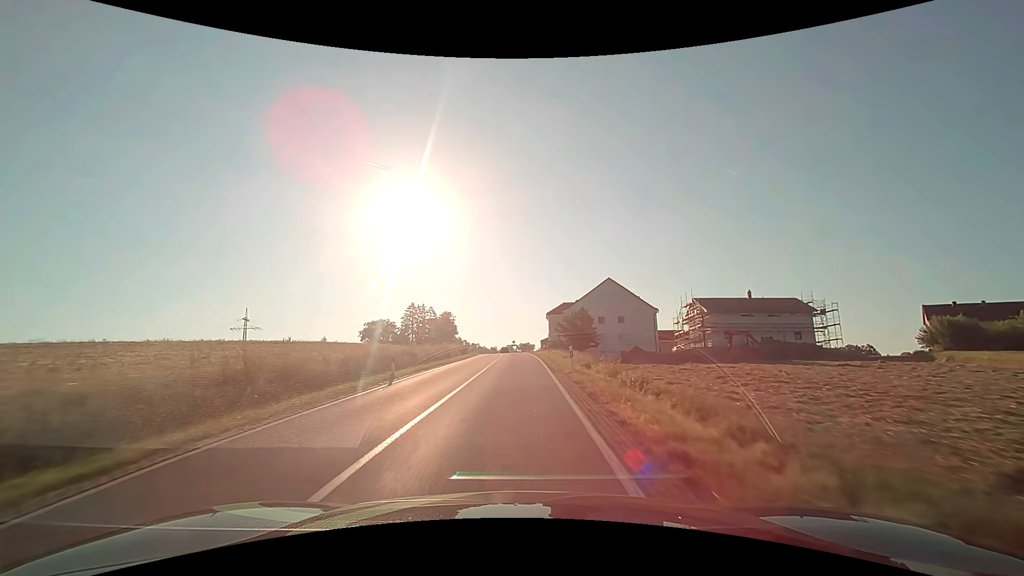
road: secondary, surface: asphalt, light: Day
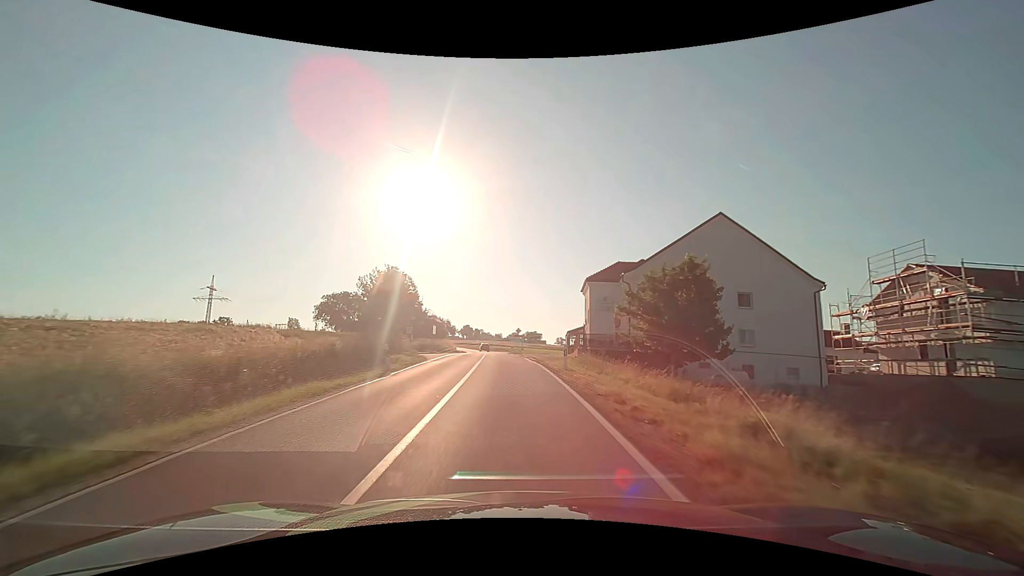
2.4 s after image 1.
(-0.2, +43.0) m; -1°
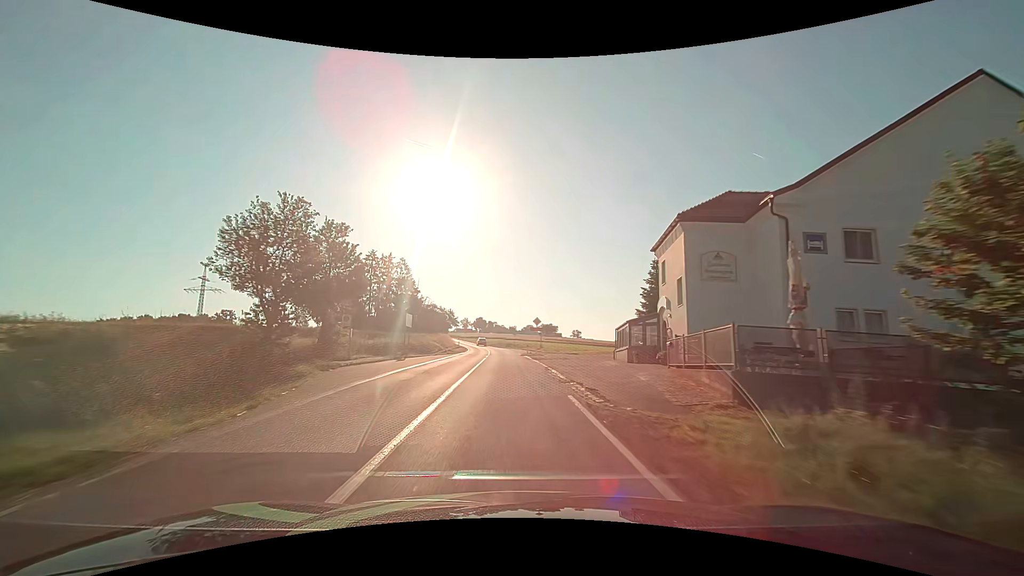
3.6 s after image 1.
(-0.3, +21.7) m; -2°
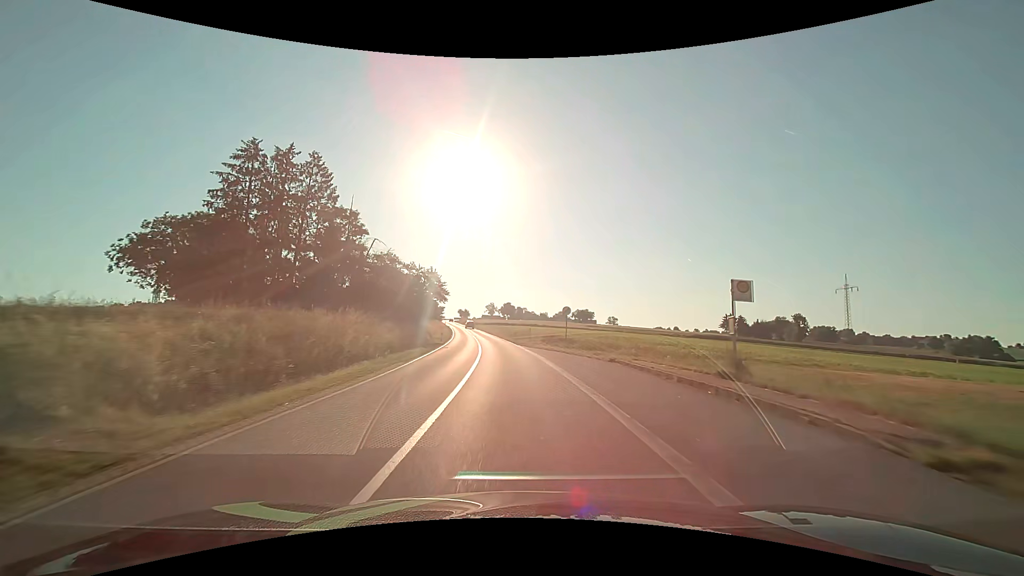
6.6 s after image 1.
(-1.7, +54.5) m; -4°
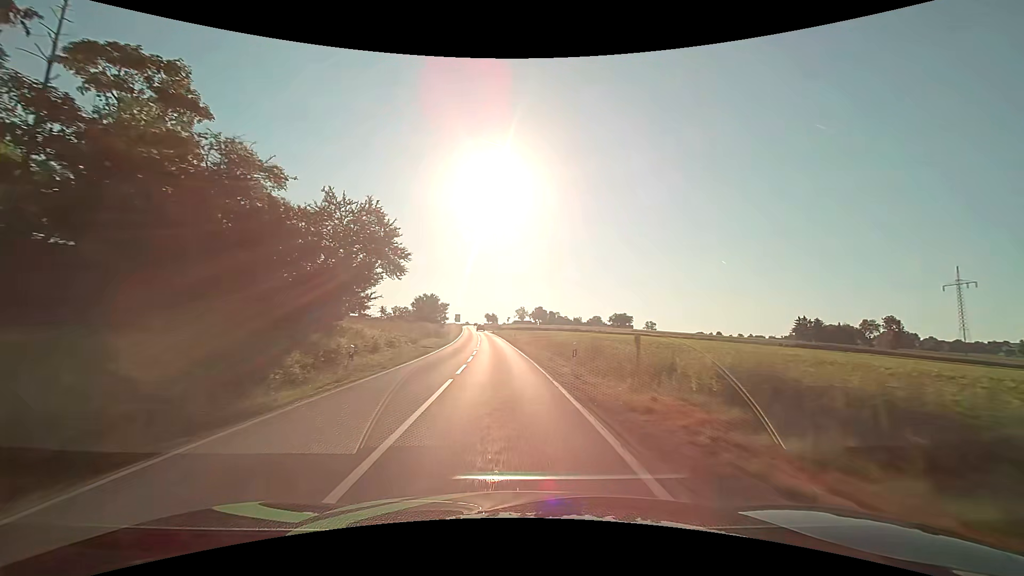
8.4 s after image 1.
(-0.8, +32.5) m; -3°
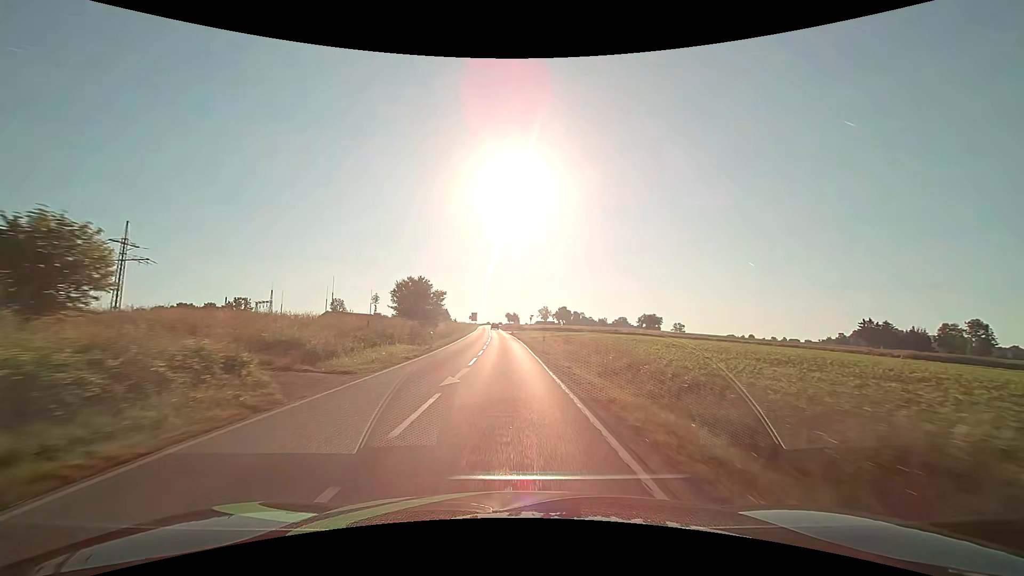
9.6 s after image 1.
(-0.5, +21.6) m; -3°
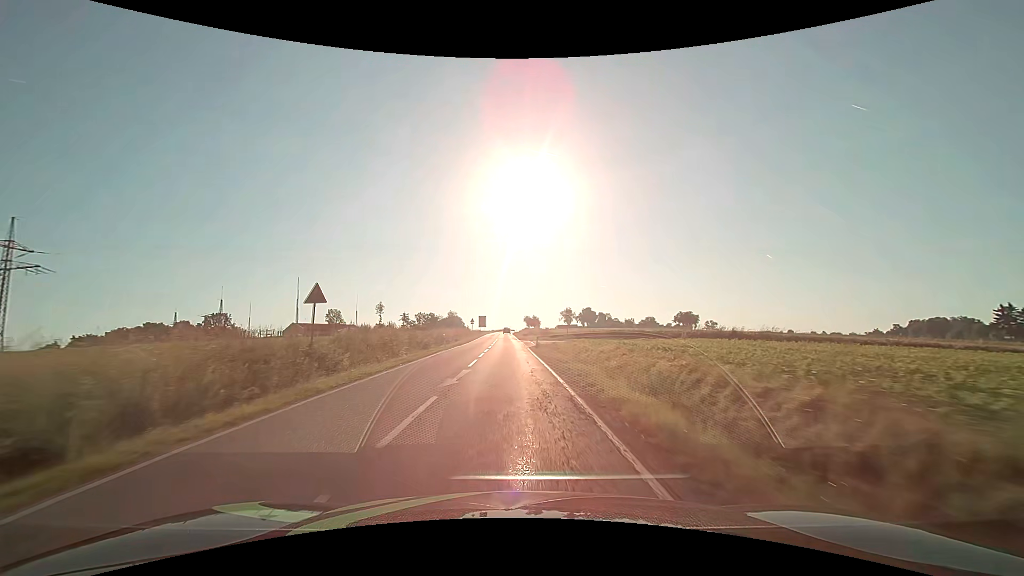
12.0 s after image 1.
(-0.7, +42.8) m; -2°
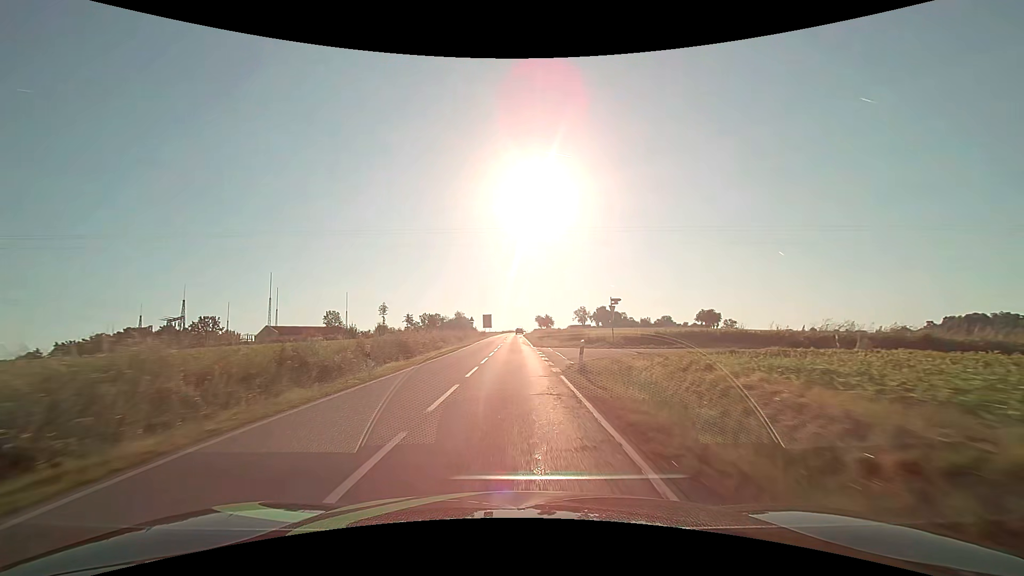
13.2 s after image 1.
(-0.3, +21.3) m; -1°
(0, +10) (0, +20) (0, +30) (0, +40) (0, +50) (0, +60) (0, +70) (0, +80) (-1, +90) (-1, +100) m
